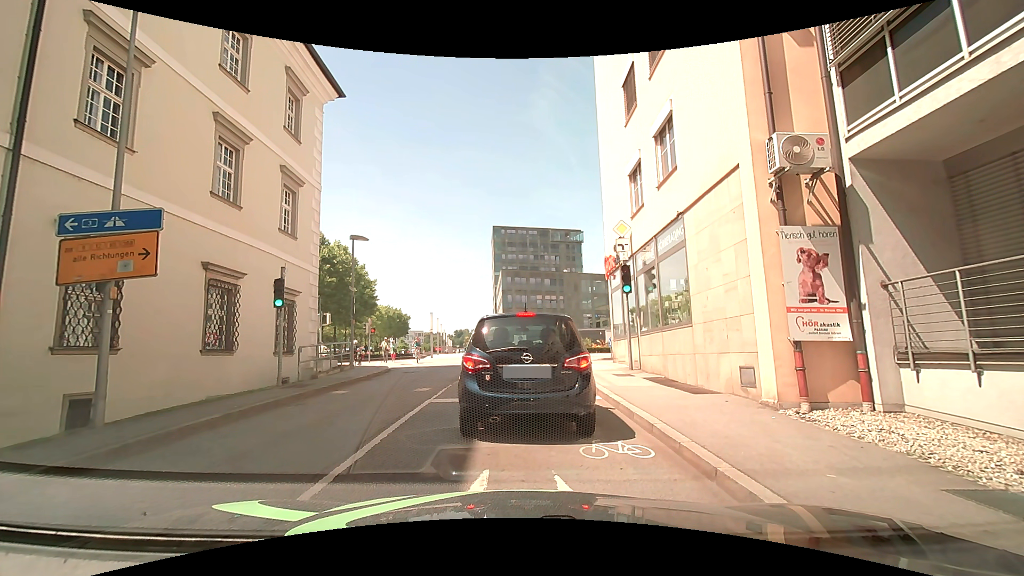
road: unclassified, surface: asphalt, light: Day
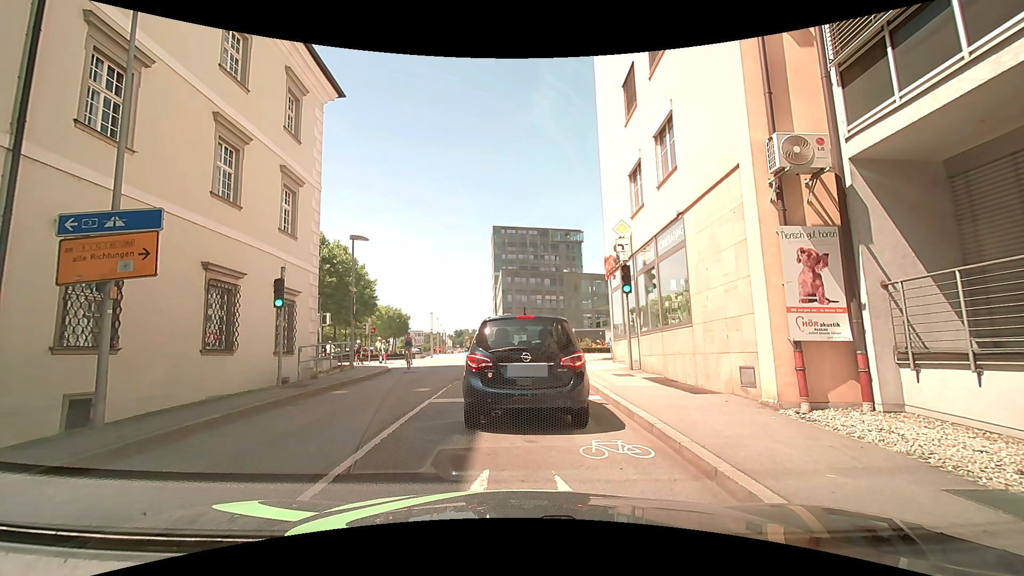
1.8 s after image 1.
(0.0, 0.0) m; 0°
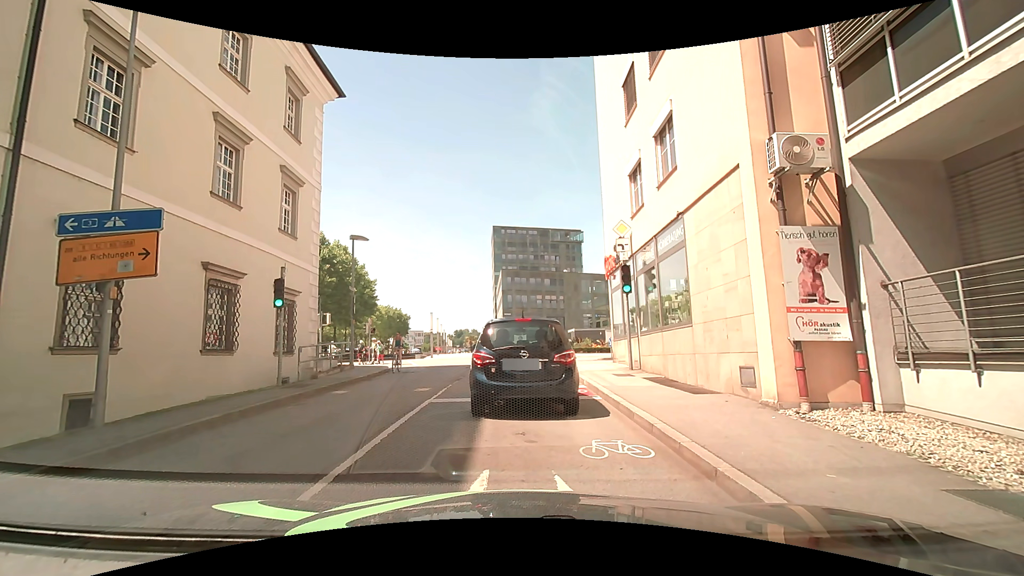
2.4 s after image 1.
(0.0, 0.0) m; 0°
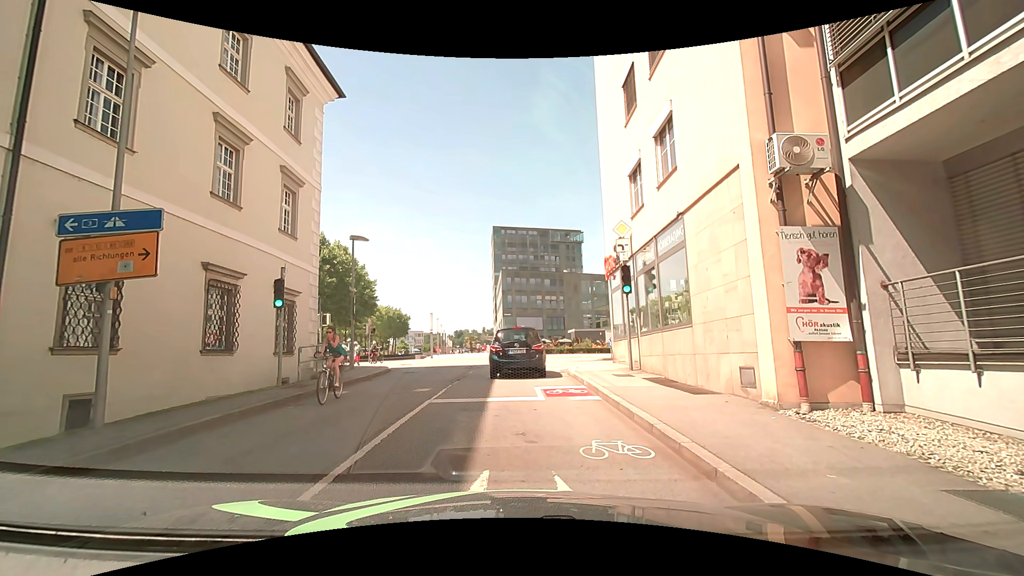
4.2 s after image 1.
(0.0, 0.0) m; 0°
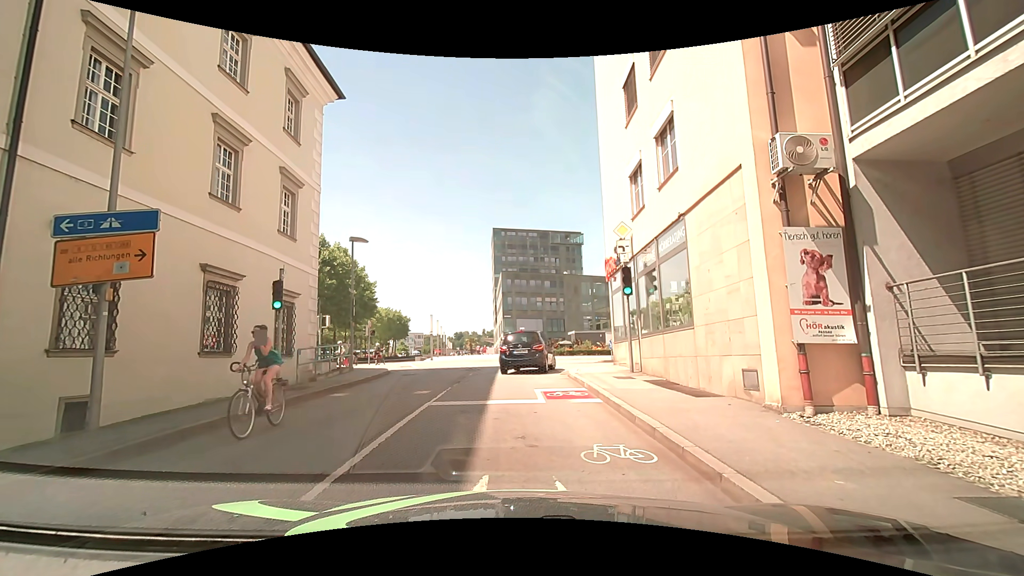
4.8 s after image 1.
(0.0, +0.1) m; 0°
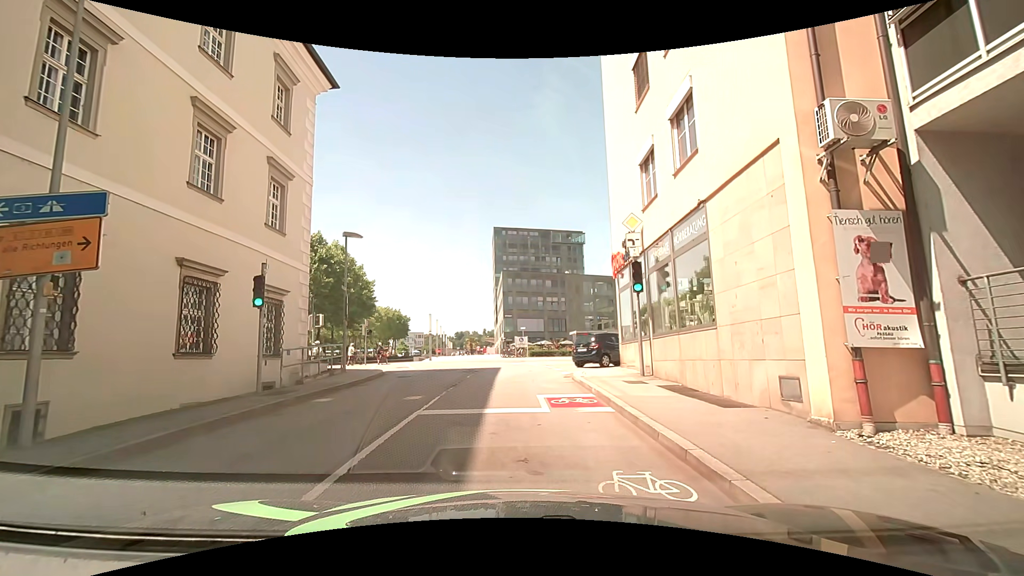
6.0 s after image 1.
(0.0, +1.3) m; +1°
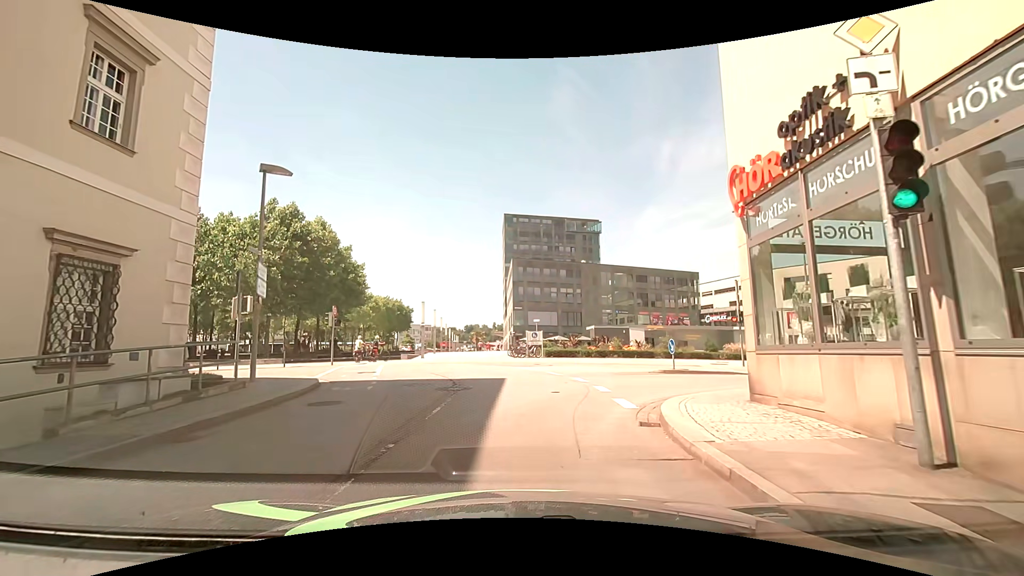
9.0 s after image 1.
(0.0, +9.4) m; 0°
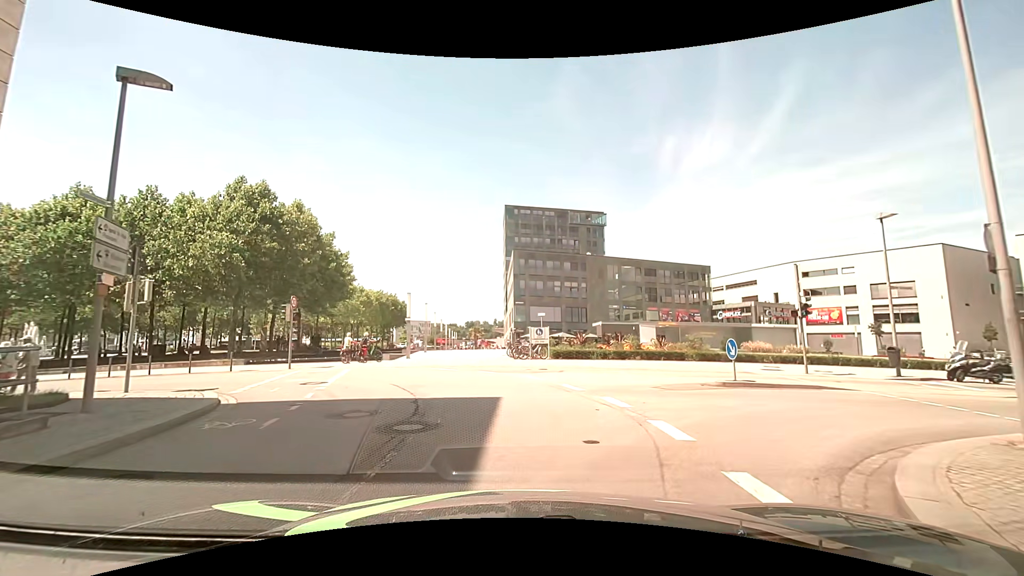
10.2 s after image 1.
(0.0, +5.7) m; 0°
